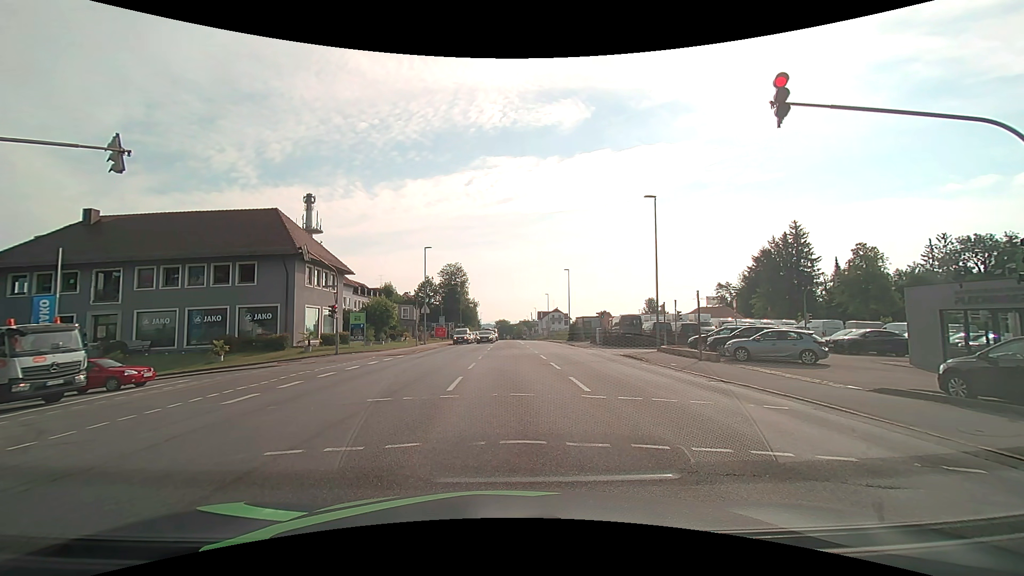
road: tertiary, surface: asphalt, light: Day
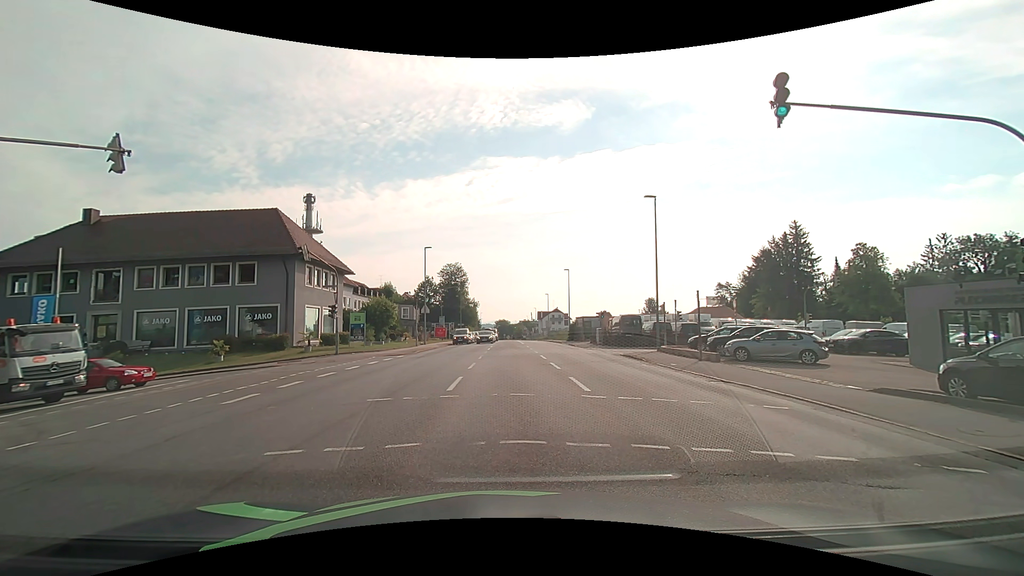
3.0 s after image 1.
(0.0, 0.0) m; 0°
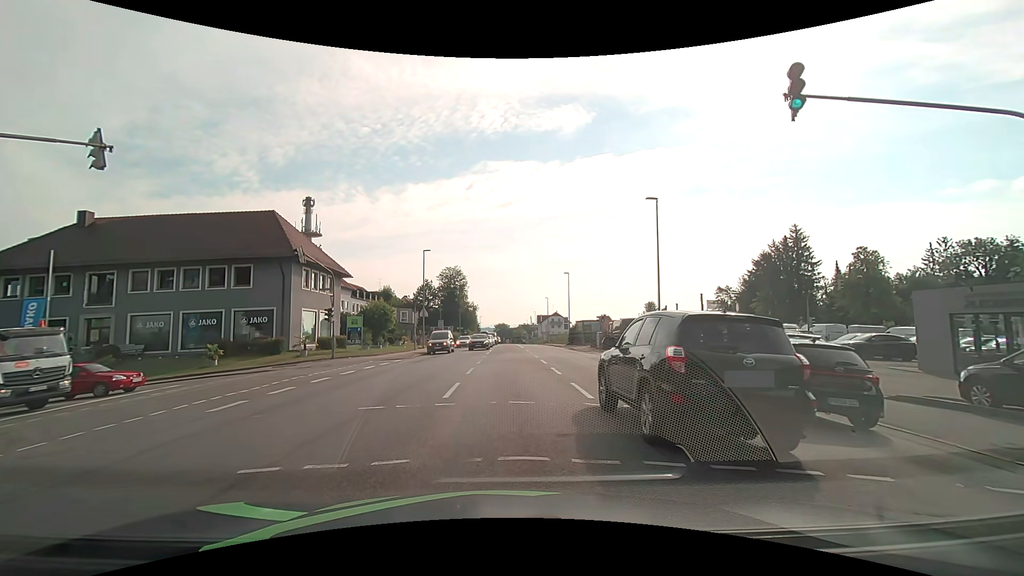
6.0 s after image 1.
(0.0, +0.6) m; 0°
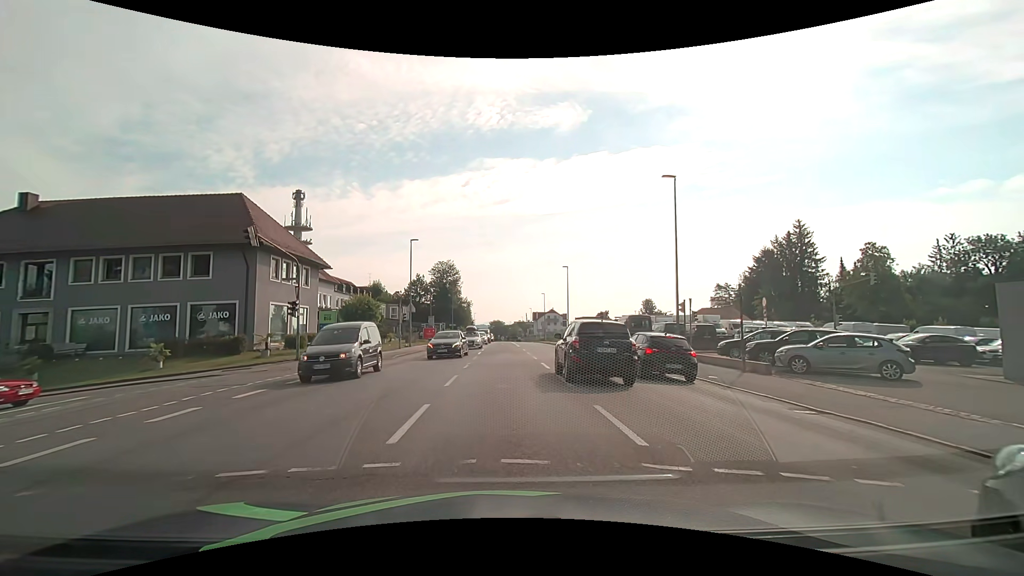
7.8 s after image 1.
(-0.1, +4.6) m; 0°
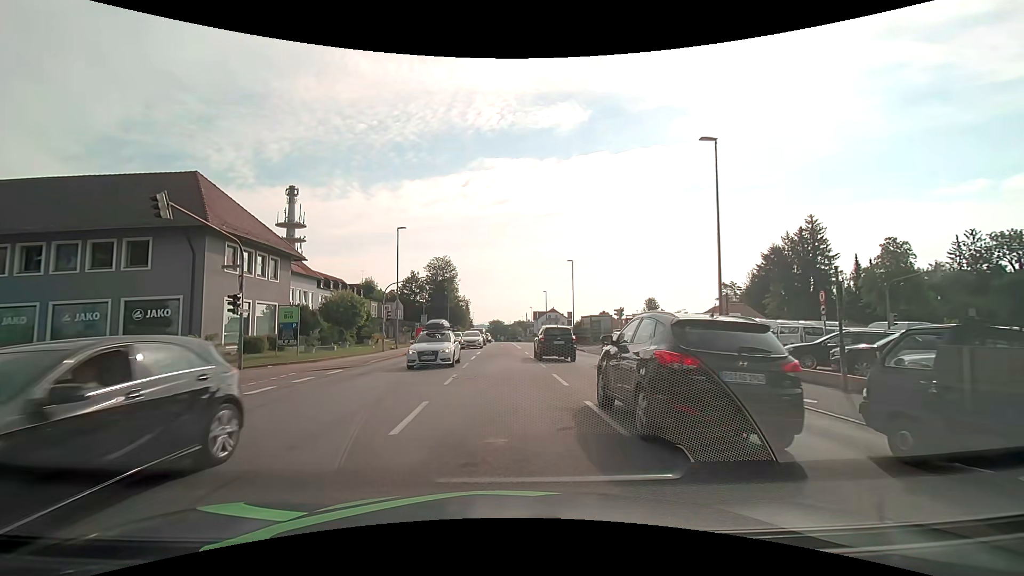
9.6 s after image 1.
(0.0, +5.6) m; 0°
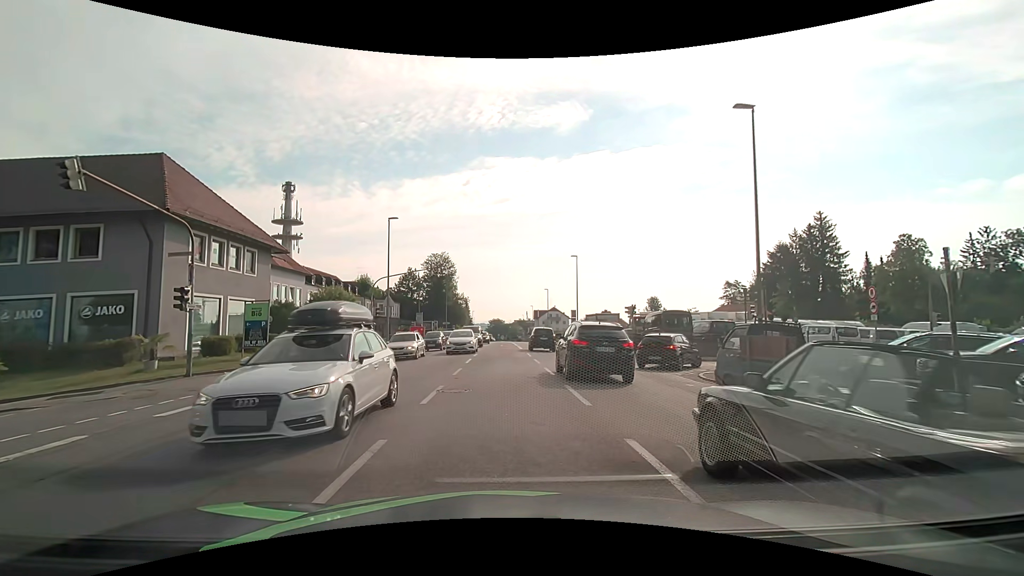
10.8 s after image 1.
(0.0, +3.3) m; 0°
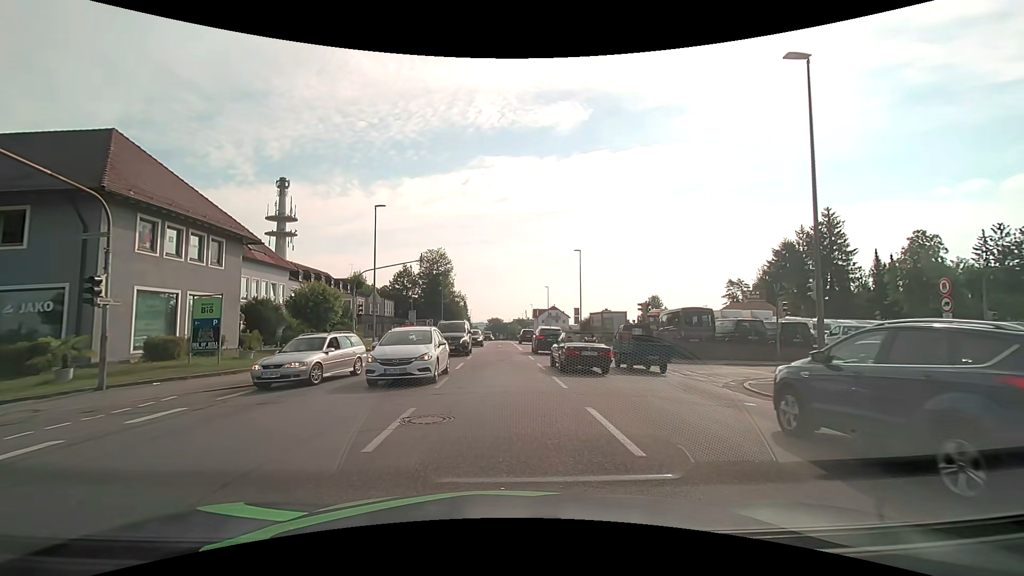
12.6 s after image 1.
(0.0, +3.5) m; 0°
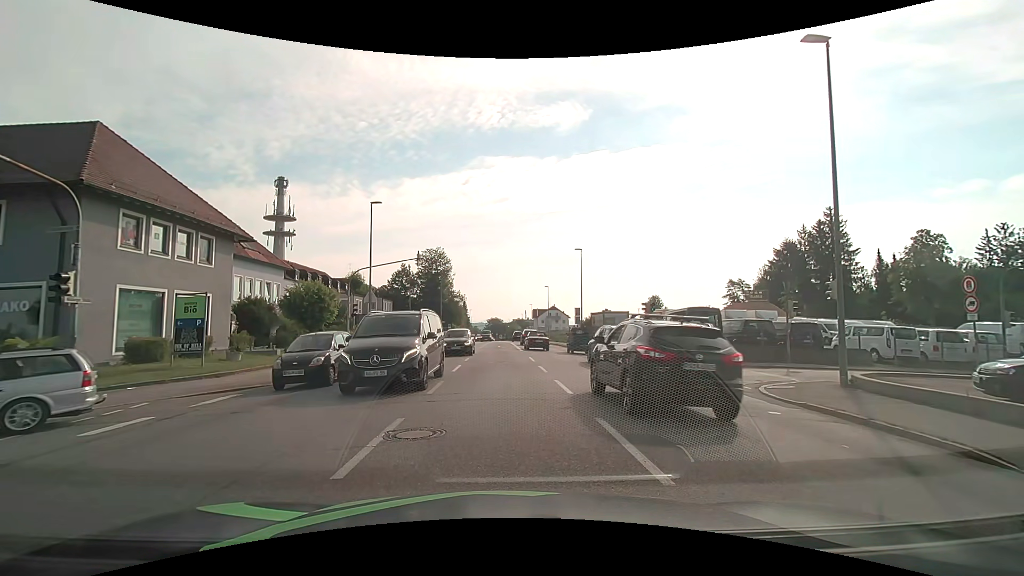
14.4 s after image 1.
(0.0, +0.9) m; 0°
